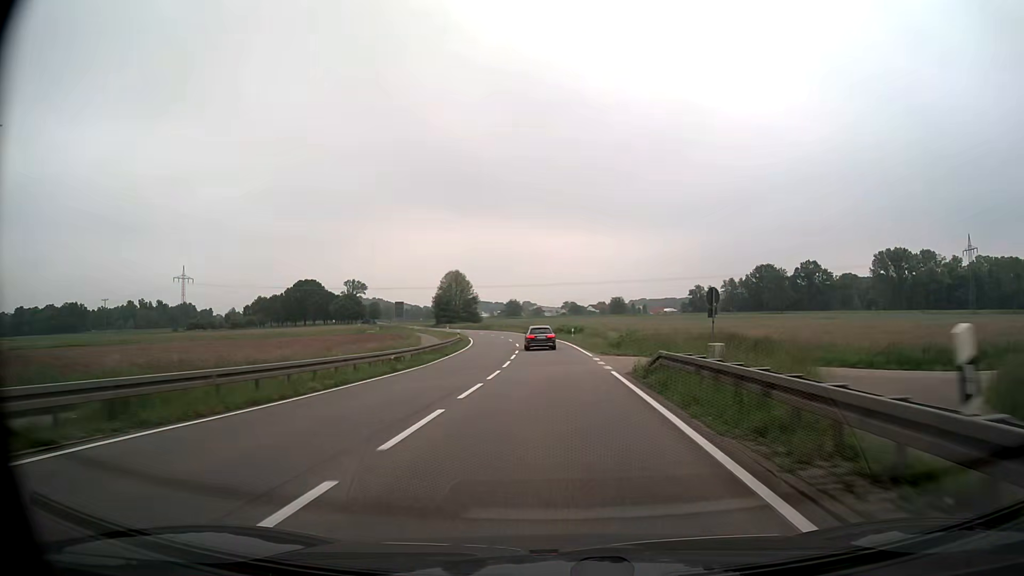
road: secondary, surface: asphalt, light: Day
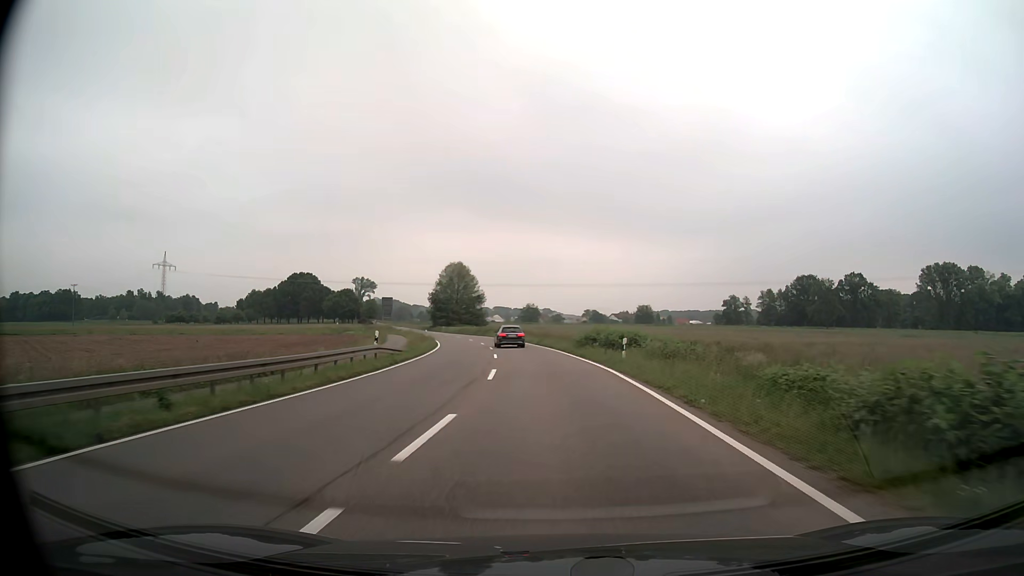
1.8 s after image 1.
(-0.4, +31.0) m; -2°
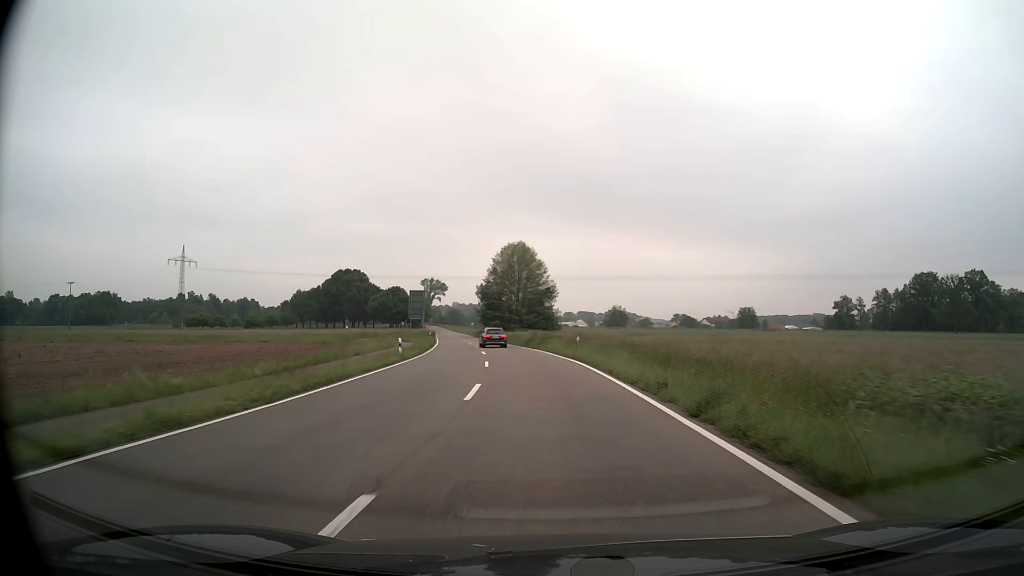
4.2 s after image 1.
(-2.1, +41.3) m; -7°
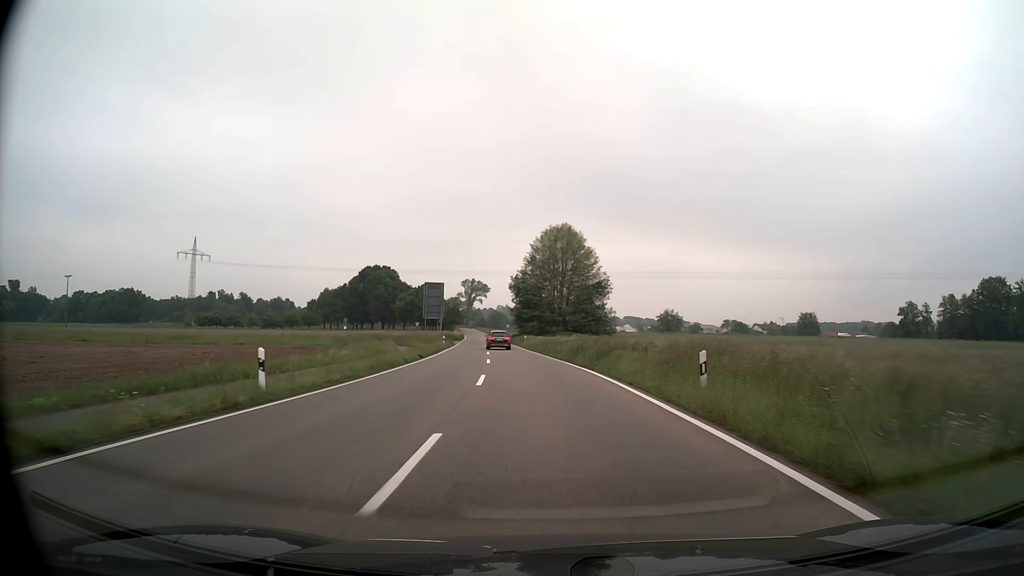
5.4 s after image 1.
(-0.7, +20.7) m; -4°
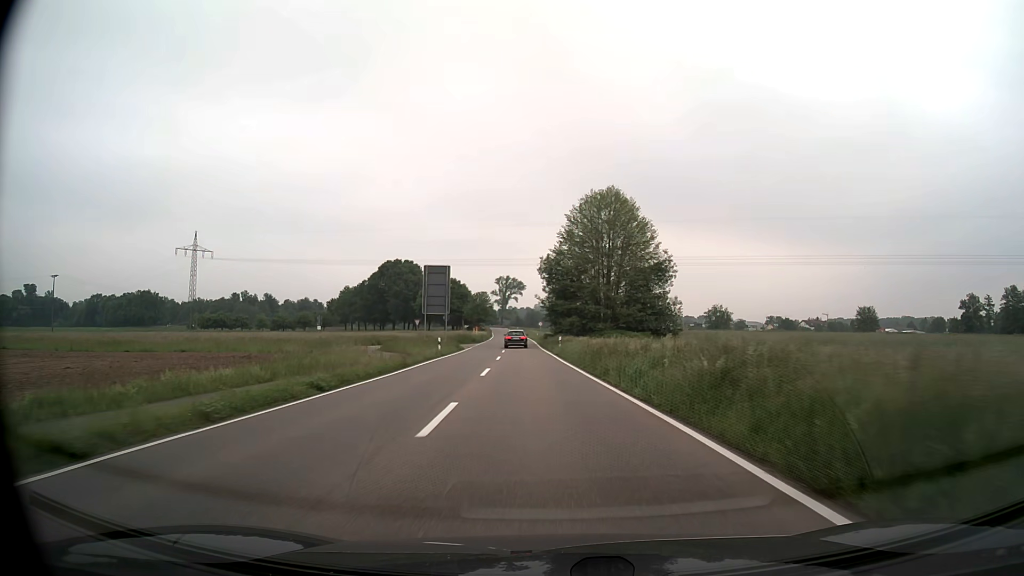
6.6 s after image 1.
(-0.5, +20.6) m; -3°
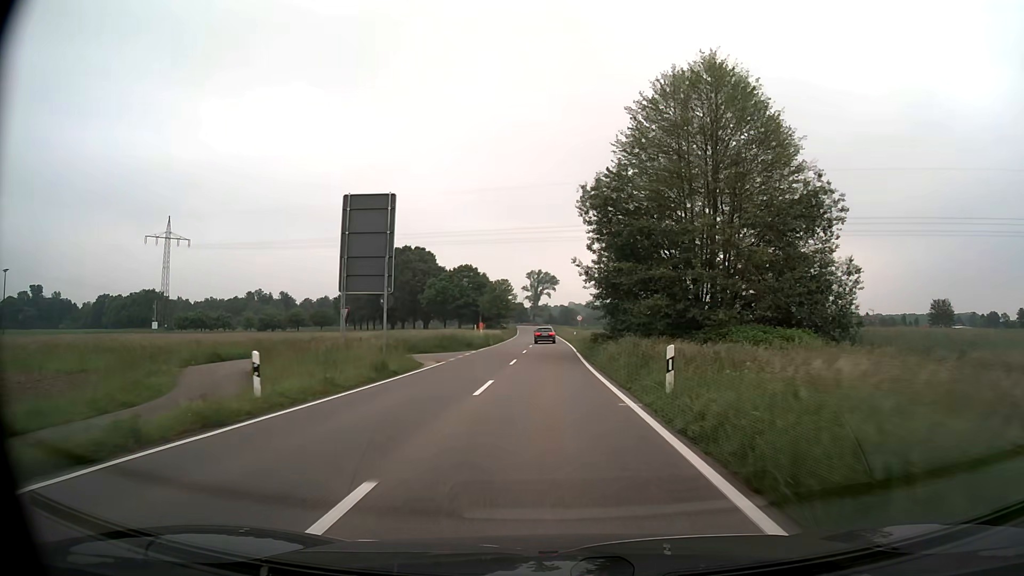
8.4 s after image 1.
(-1.0, +30.7) m; -3°
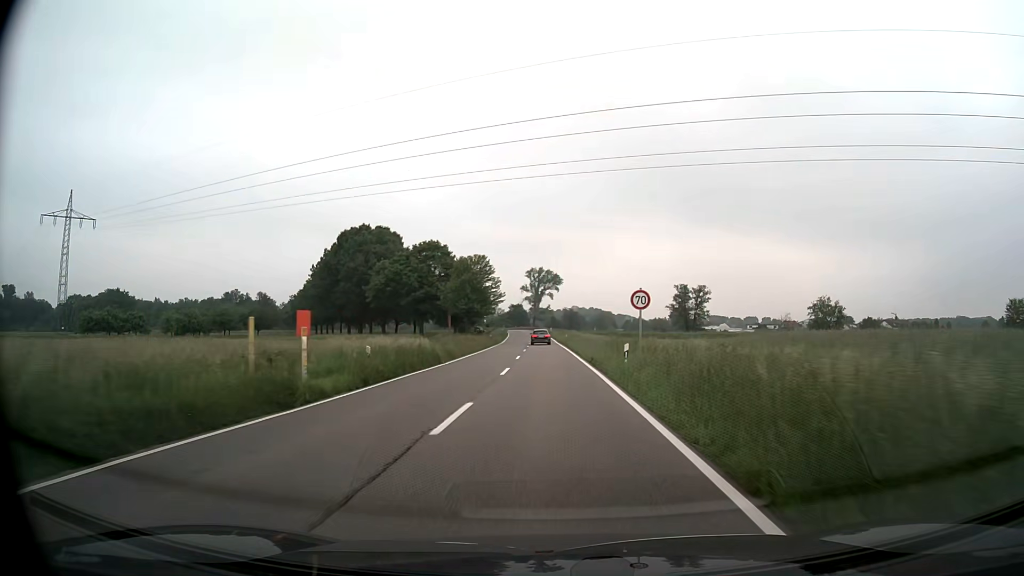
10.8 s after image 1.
(-0.1, +40.7) m; 0°
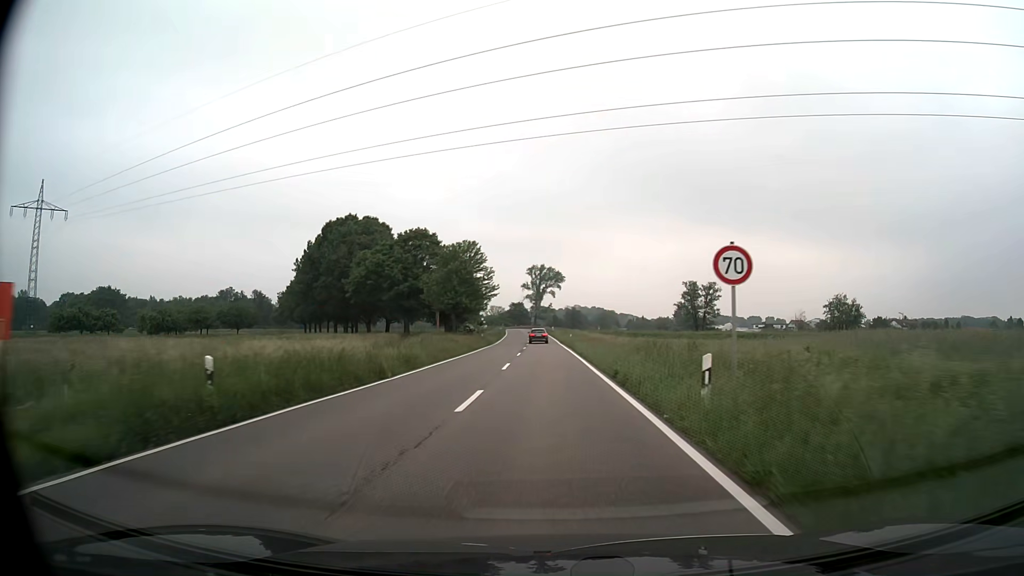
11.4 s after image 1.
(0.0, +10.1) m; 0°
